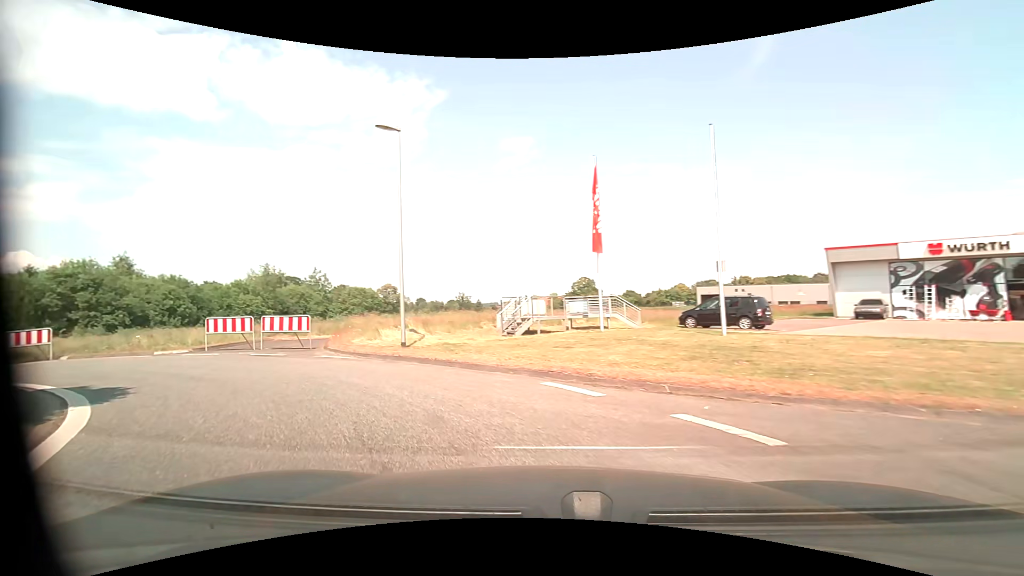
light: Day
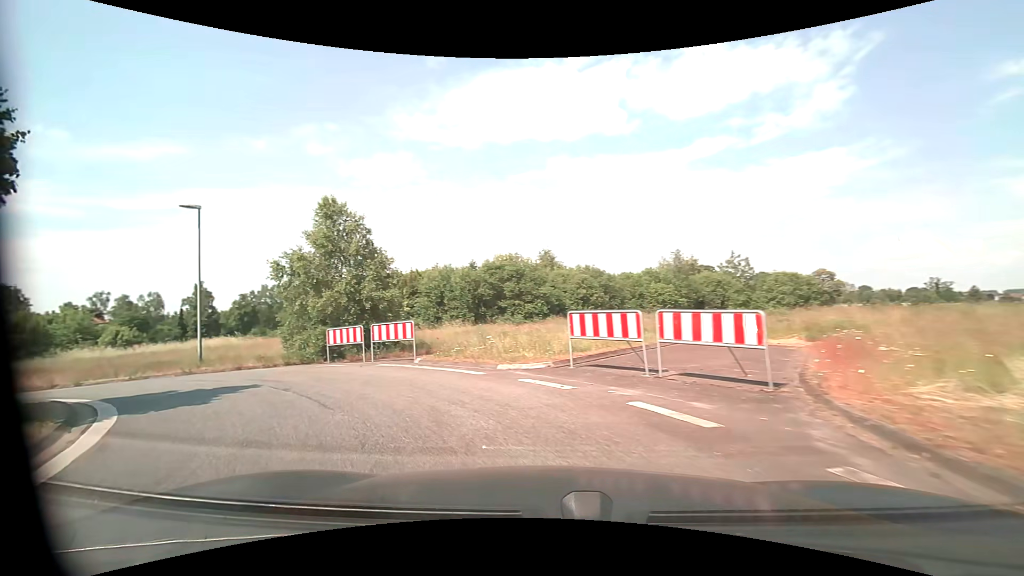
(-4.3, +10.9) m; -42°
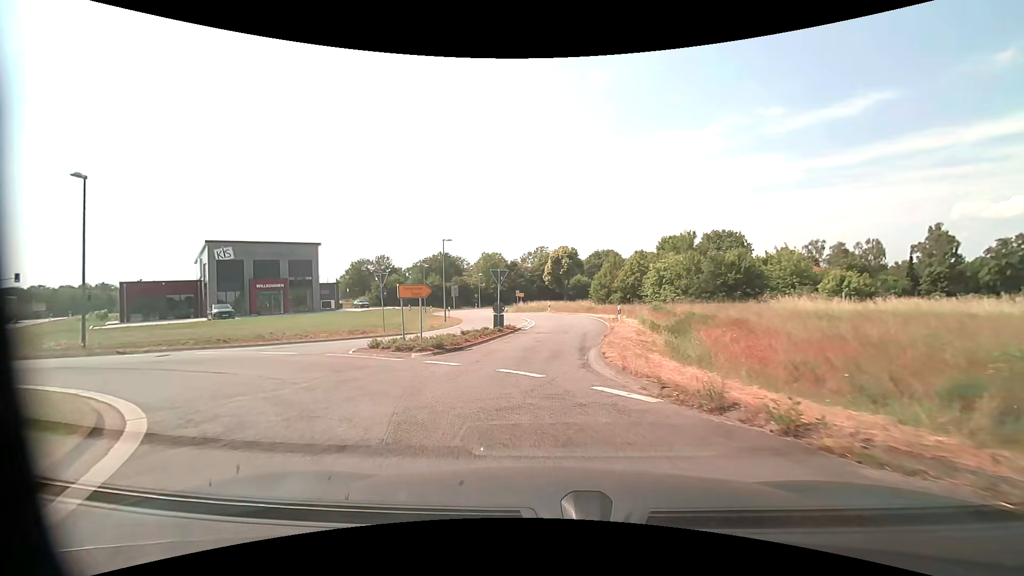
(-13.0, +14.7) m; -74°
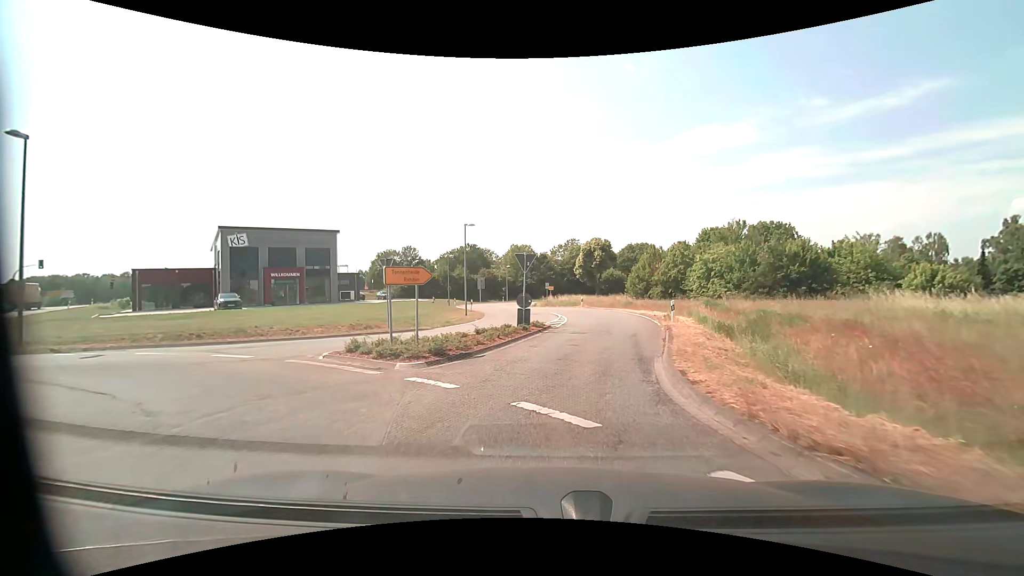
(-0.2, +4.7) m; -4°
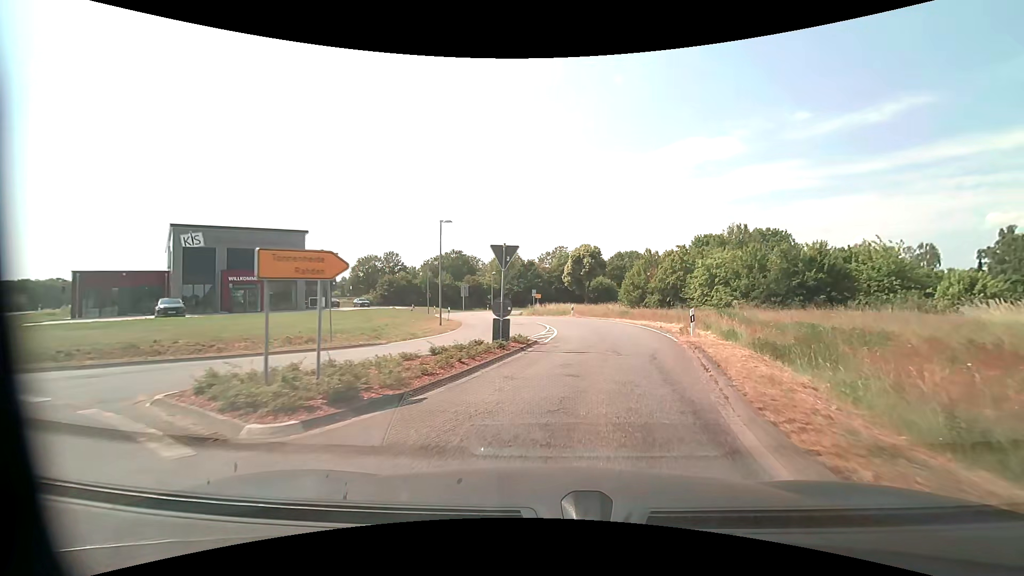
(0.0, +4.9) m; +2°
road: secondary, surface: asphalt
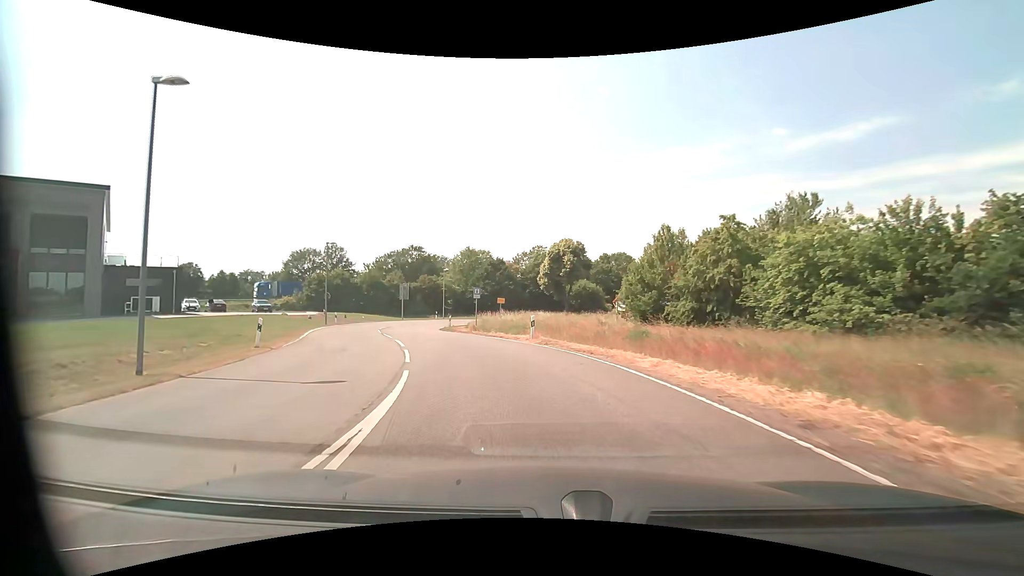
(+2.1, +22.0) m; +2°
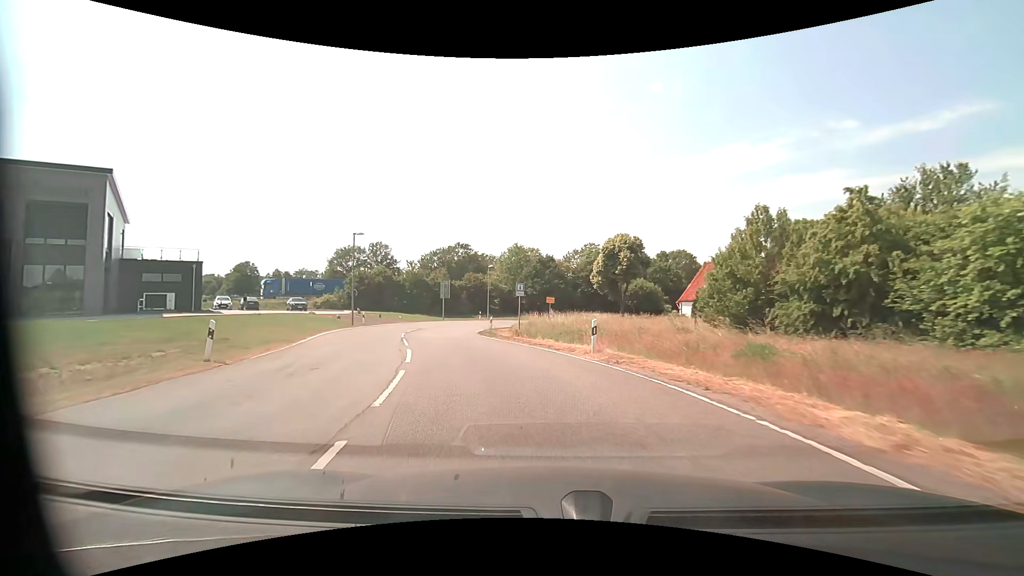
(-0.3, +6.0) m; -6°
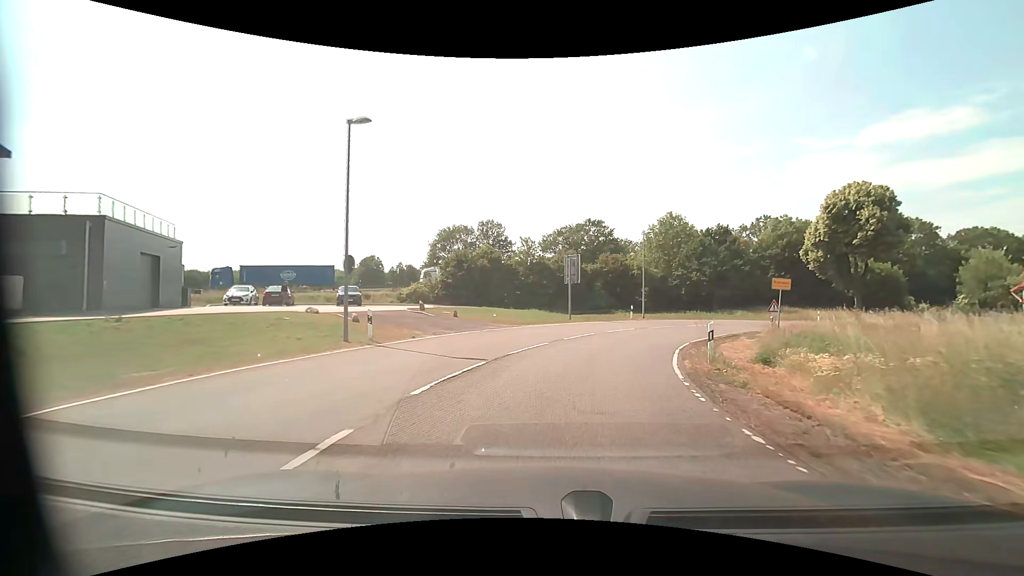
(-4.3, +23.7) m; -15°
(+1, +10) (+3, +20) (+7, +29) (+13, +37) (+20, +44) (+29, +49) (+38, +53) (+48, +56) (+57, +59) (+67, +62) m
